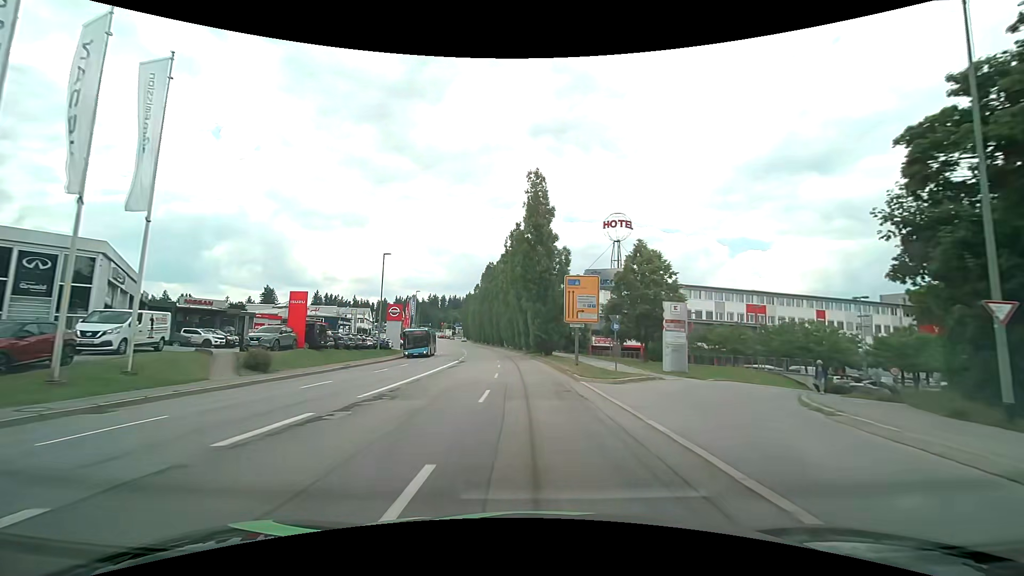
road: tertiary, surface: asphalt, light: Day
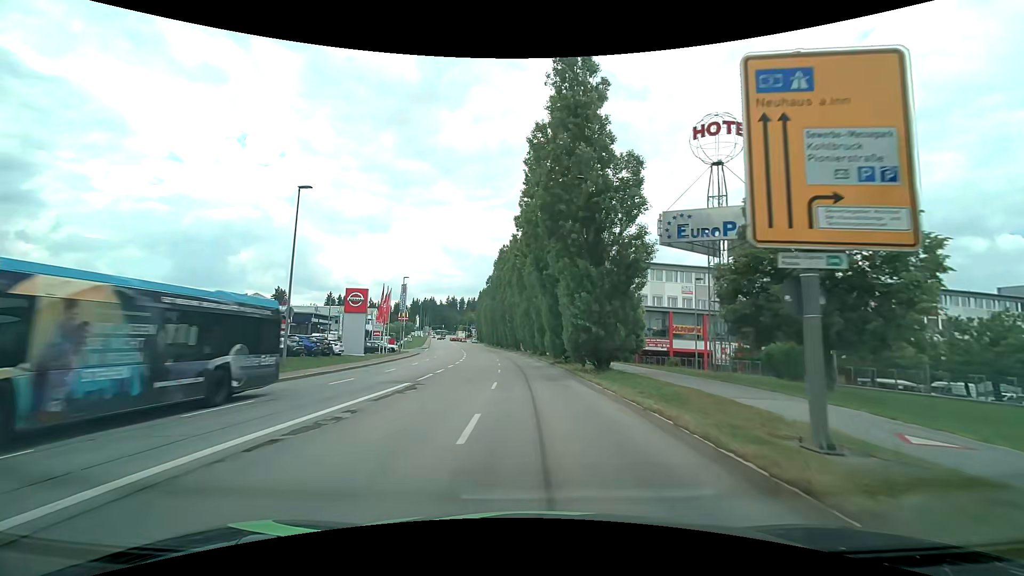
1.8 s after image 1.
(-0.6, +22.8) m; -3°
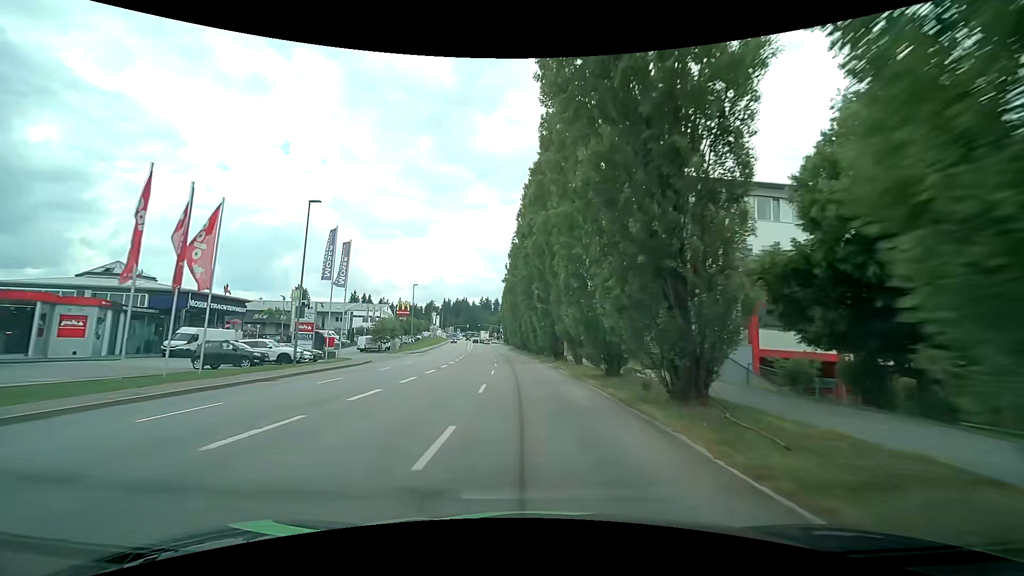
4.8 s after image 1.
(-1.0, +37.9) m; -4°
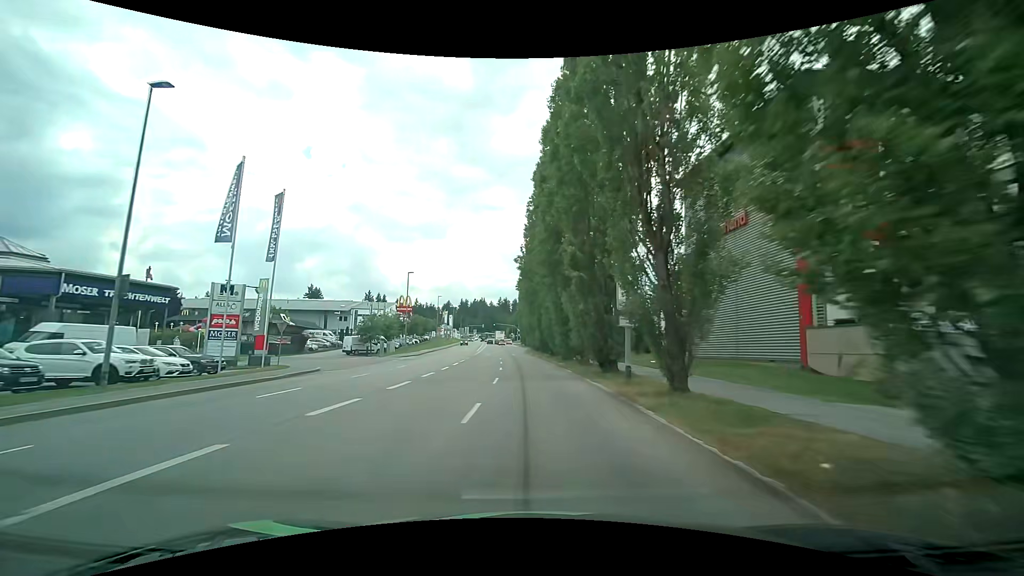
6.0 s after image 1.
(-0.2, +15.0) m; -3°
